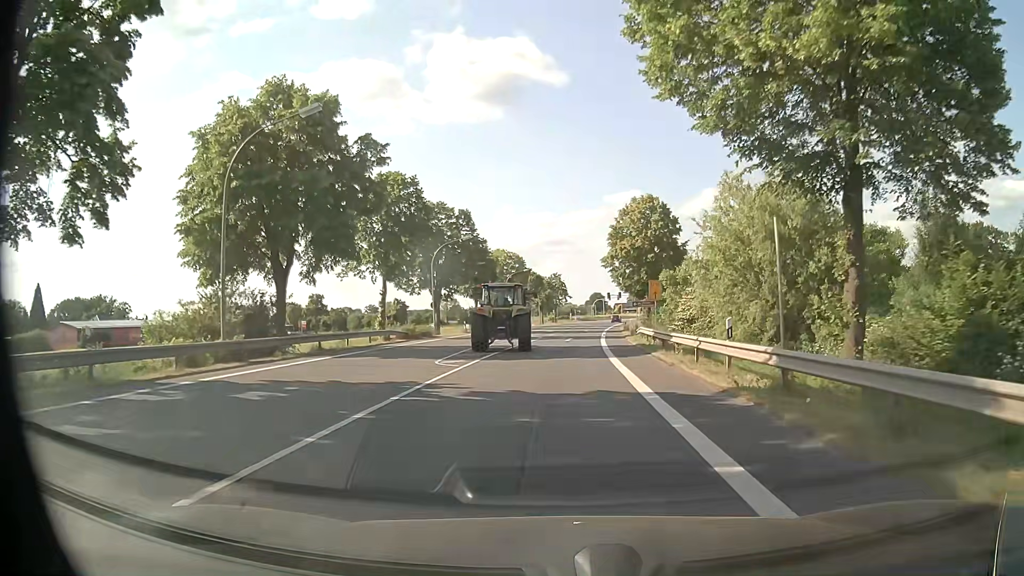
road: primary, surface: asphalt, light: Day
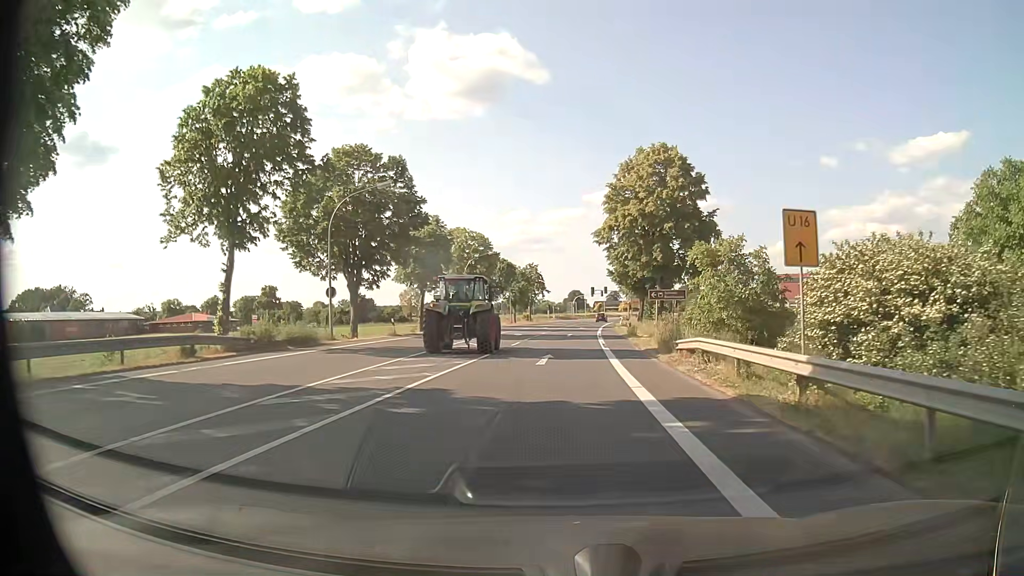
(+0.3, +21.1) m; +2°
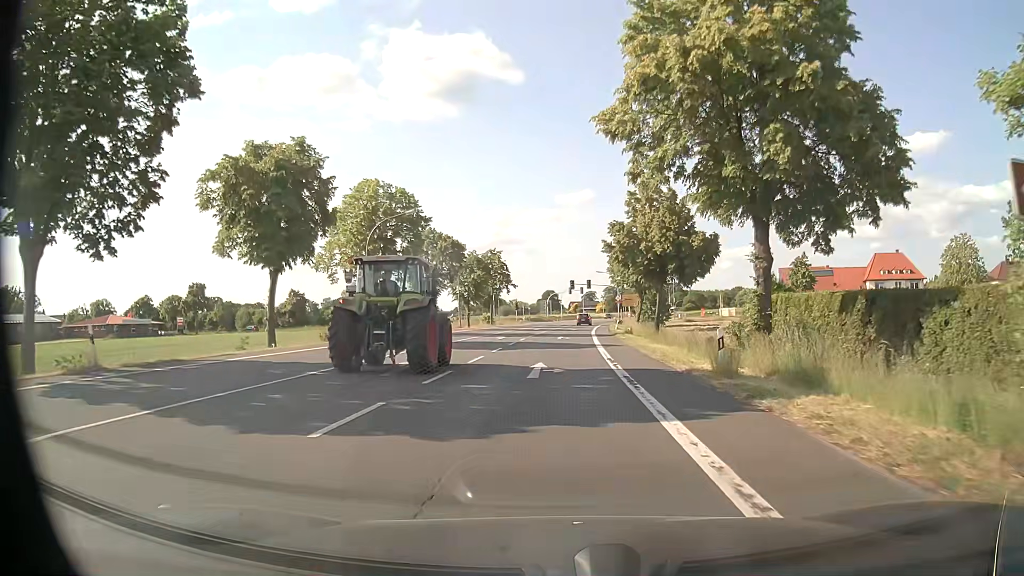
(+0.5, +29.1) m; +2°
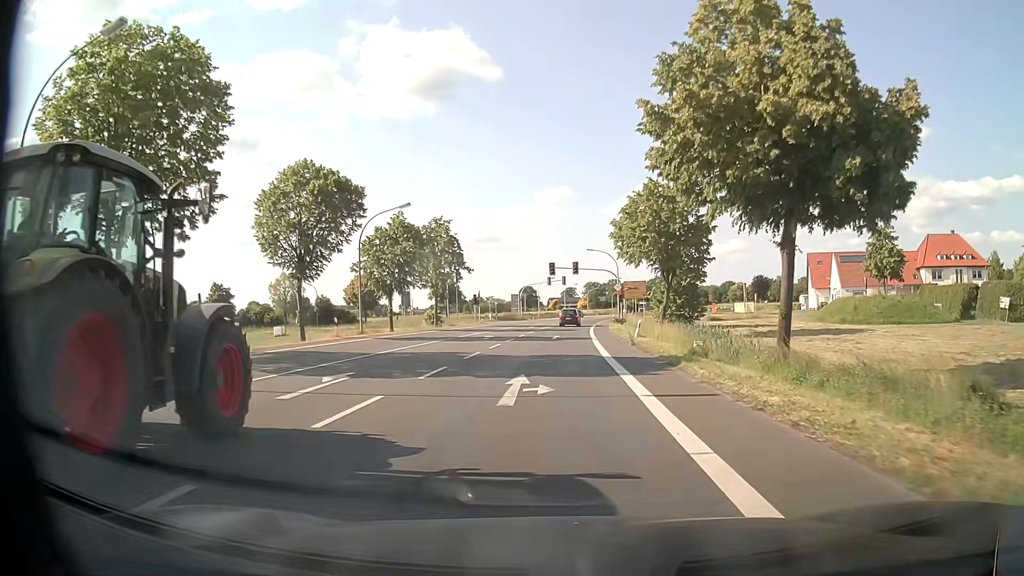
(+0.6, +29.9) m; +2°
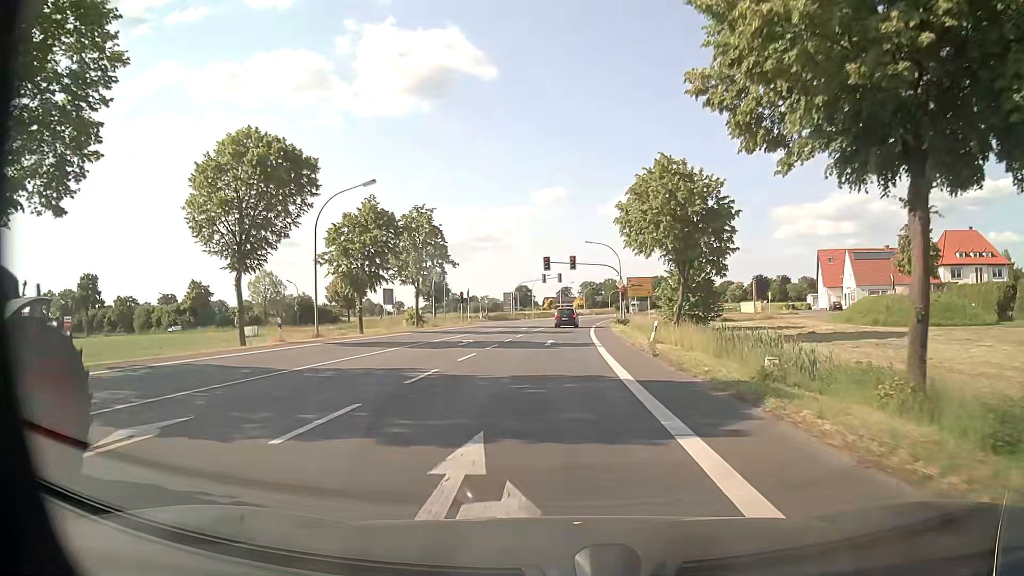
(+0.1, +7.1) m; +1°
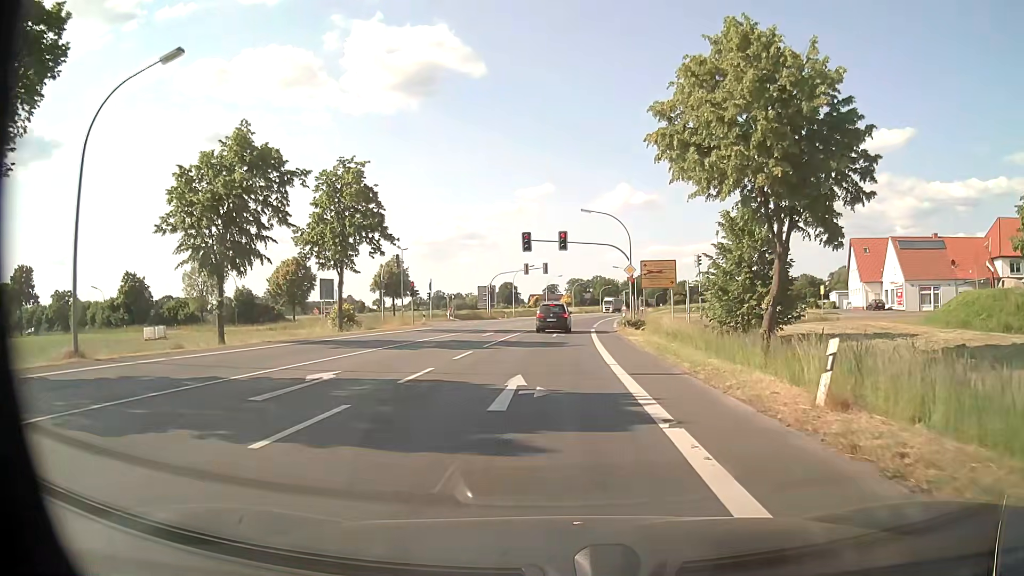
(+0.2, +18.2) m; +1°
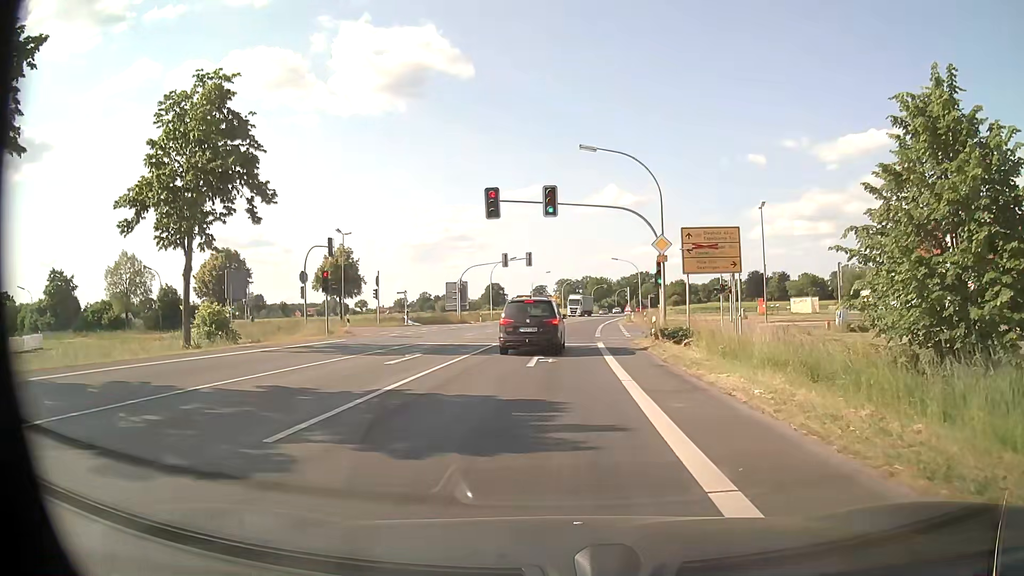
(+0.3, +17.2) m; +1°
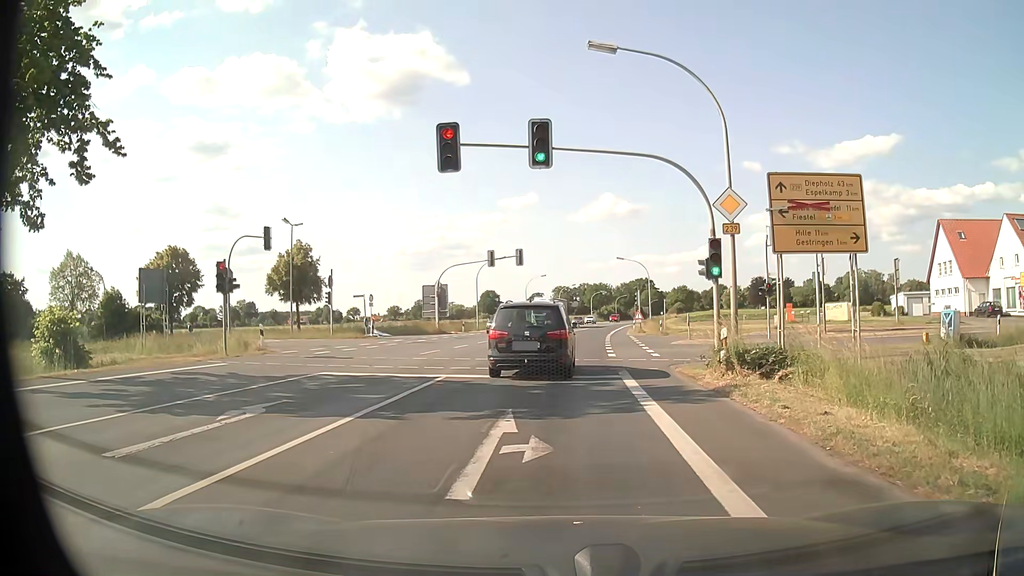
(0.0, +10.9) m; 0°
